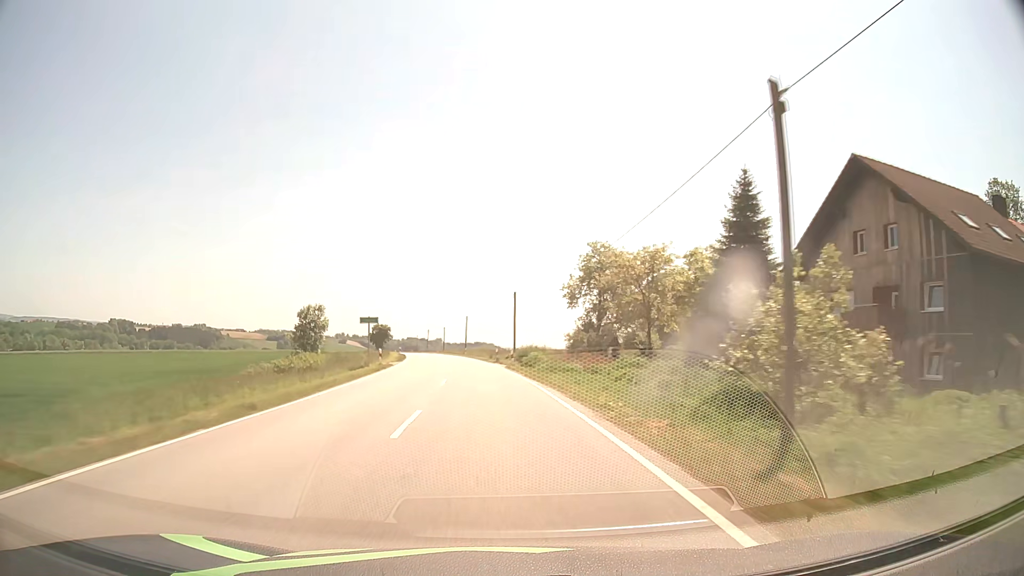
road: secondary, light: Day
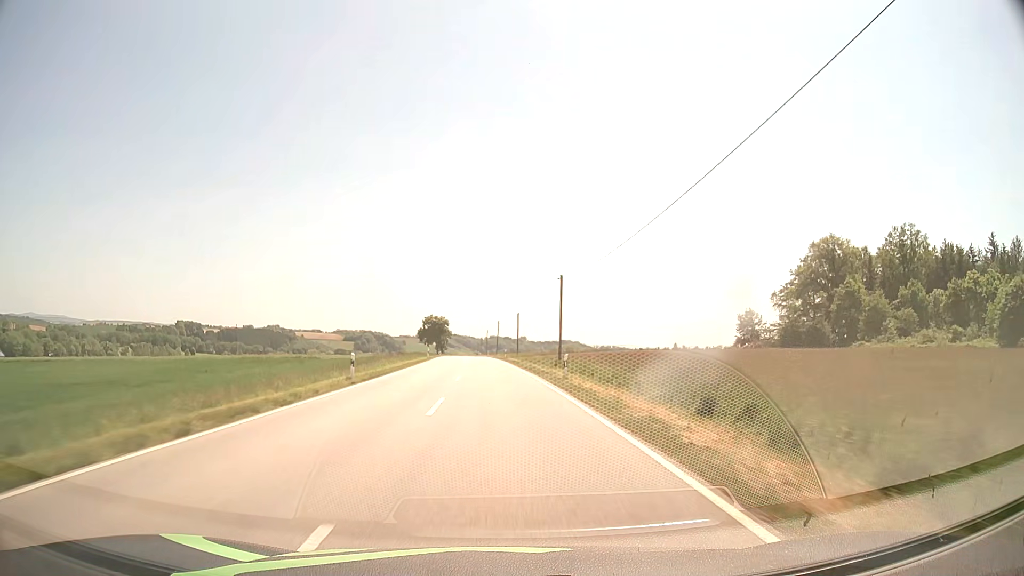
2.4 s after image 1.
(-4.0, +56.6) m; -7°
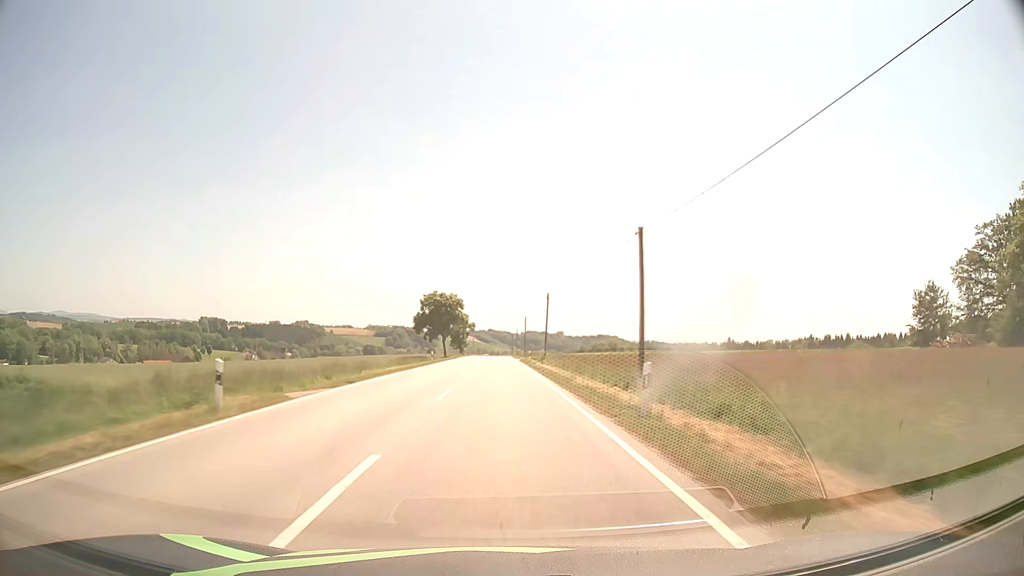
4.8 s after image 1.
(-2.0, +57.0) m; -3°
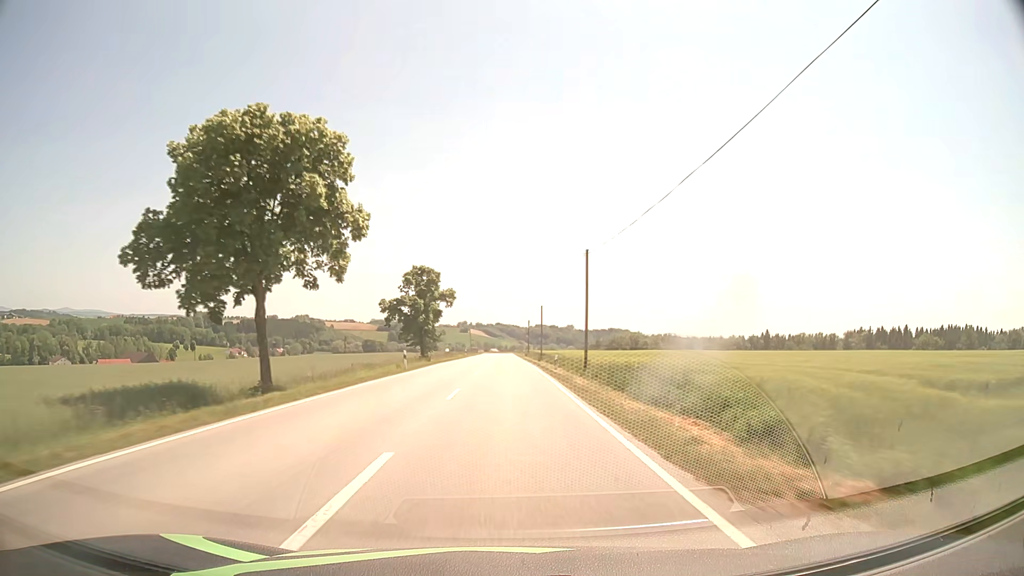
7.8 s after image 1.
(-0.6, +71.6) m; -1°
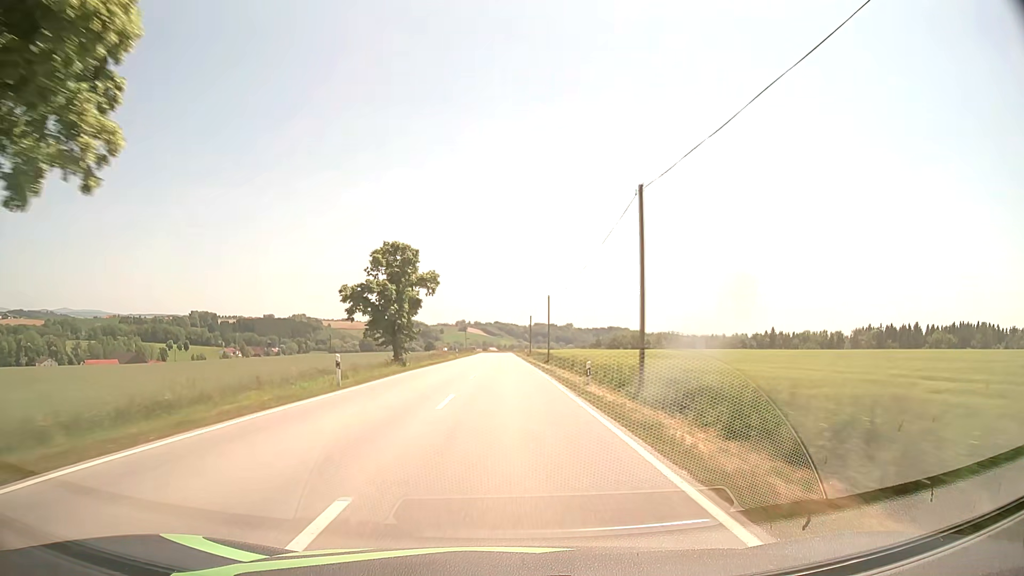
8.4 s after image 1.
(0.0, +14.3) m; 0°
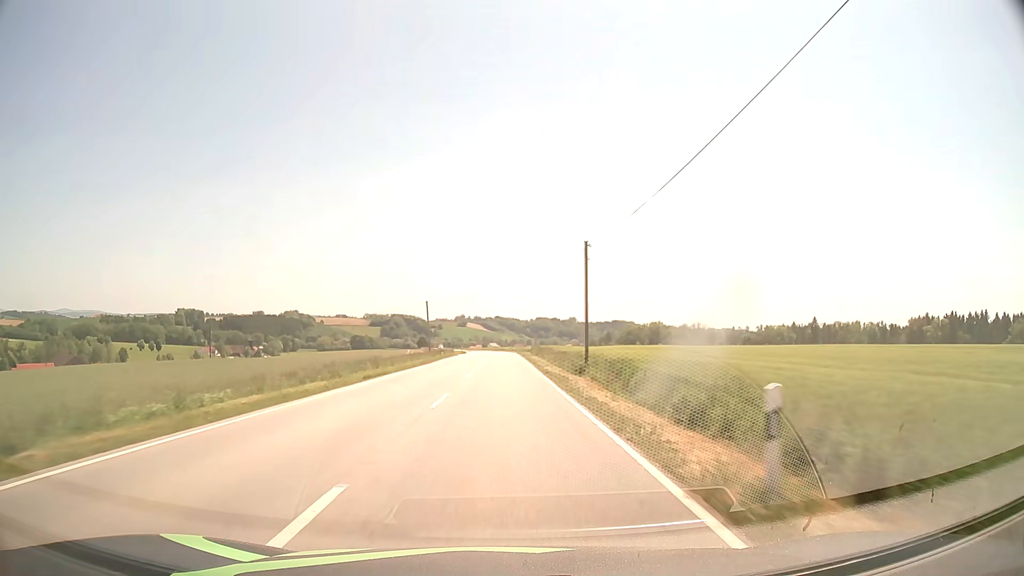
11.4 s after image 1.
(+0.2, +71.5) m; 0°
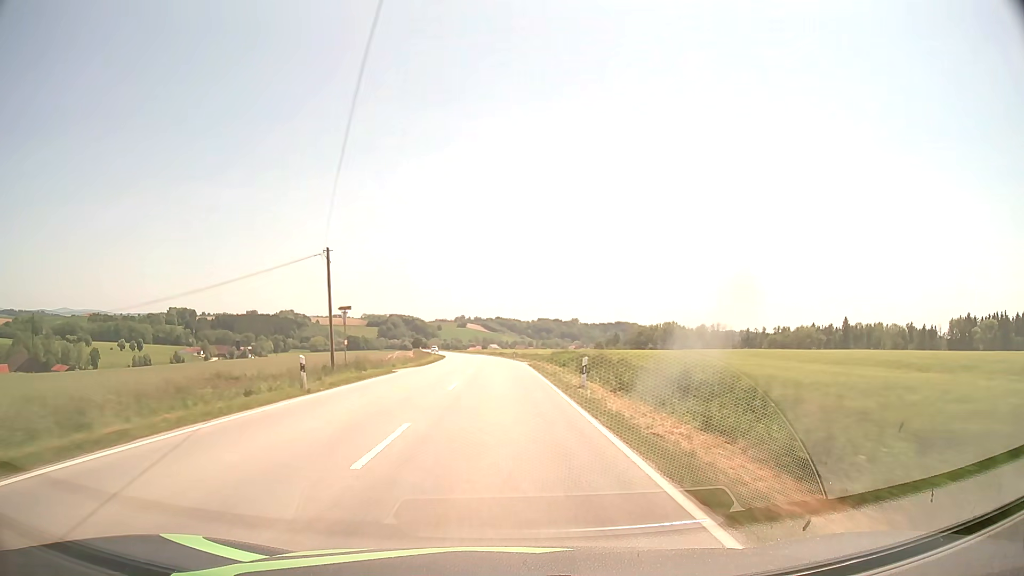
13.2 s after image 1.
(0.0, +42.9) m; 0°
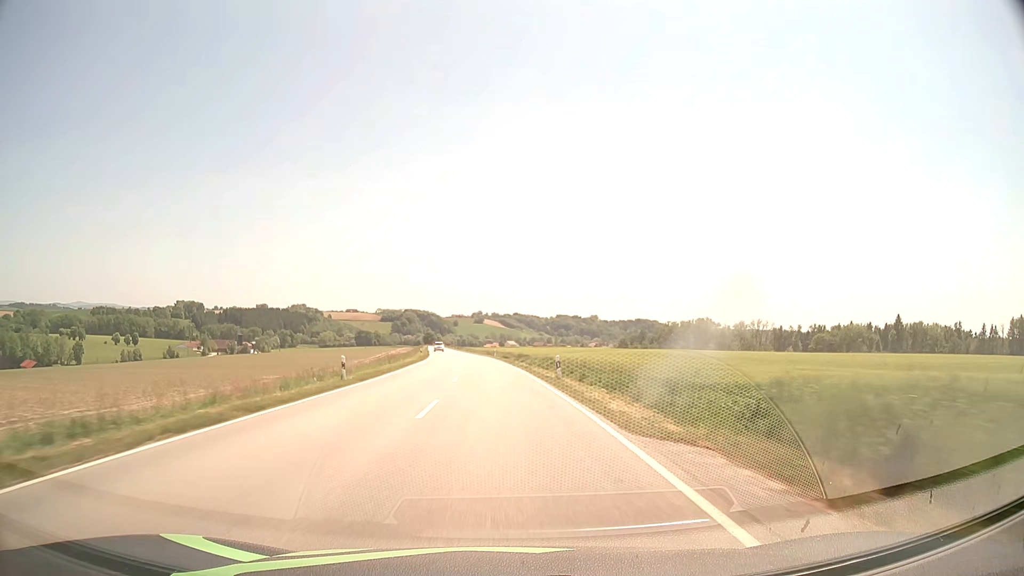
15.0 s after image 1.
(-0.3, +42.6) m; -2°
(0, +10) (0, +20) (0, +30) (-1, +40) (-1, +50) (-2, +60) (-3, +70) (-4, +80) (-5, +90) (-6, +100) m
